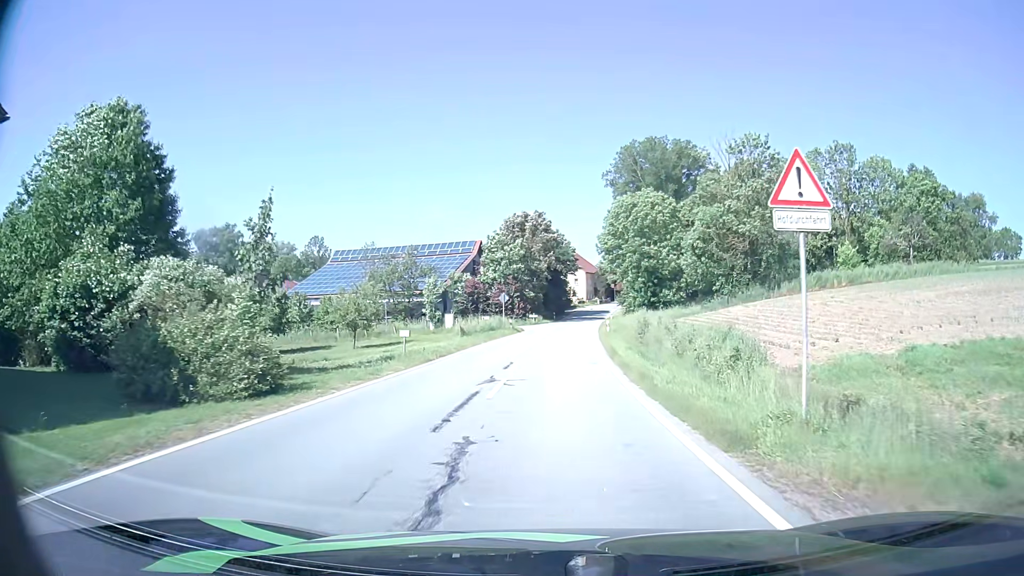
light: Day
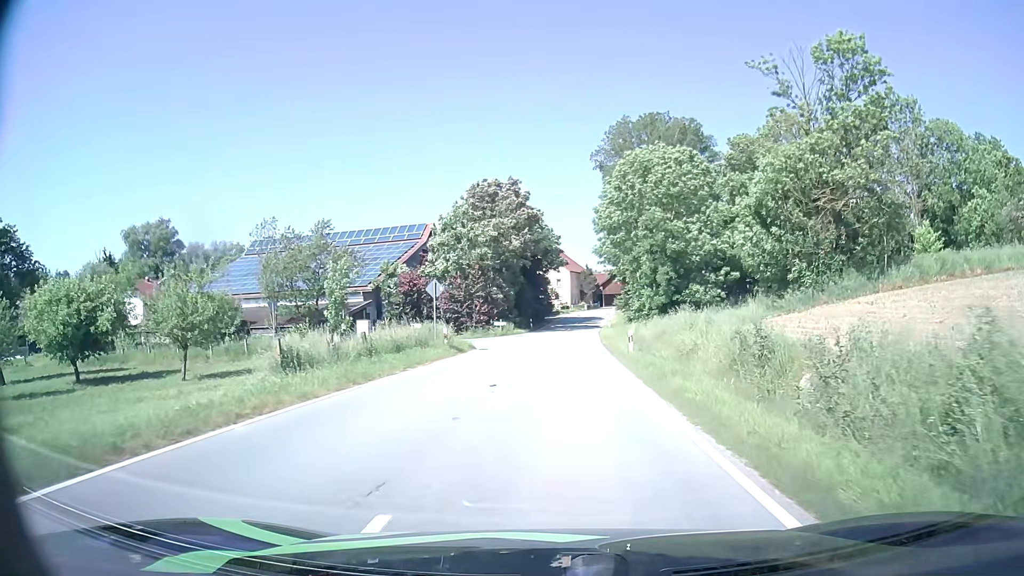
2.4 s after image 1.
(+0.3, +23.3) m; +2°
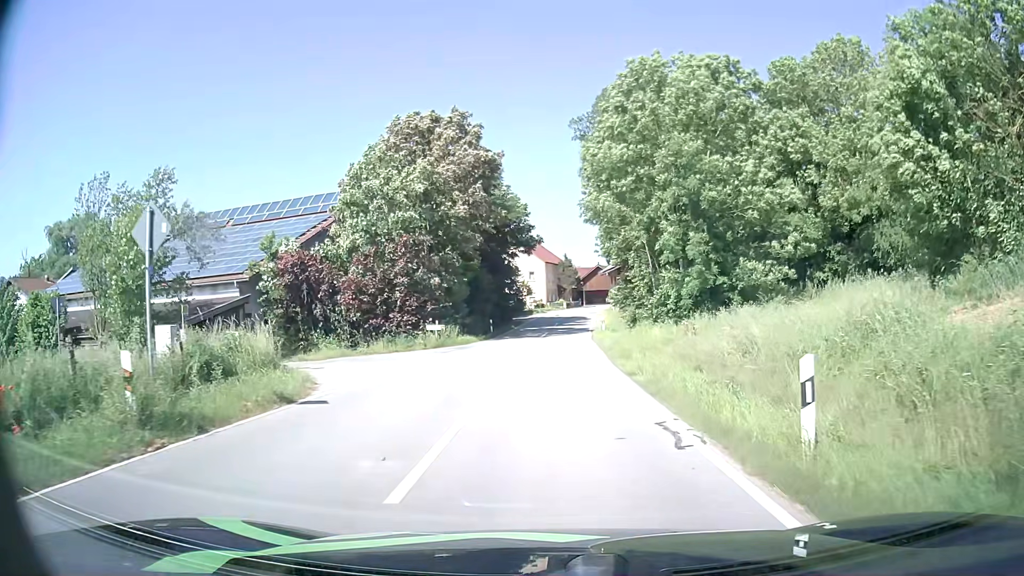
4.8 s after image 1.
(+0.3, +19.1) m; +2°
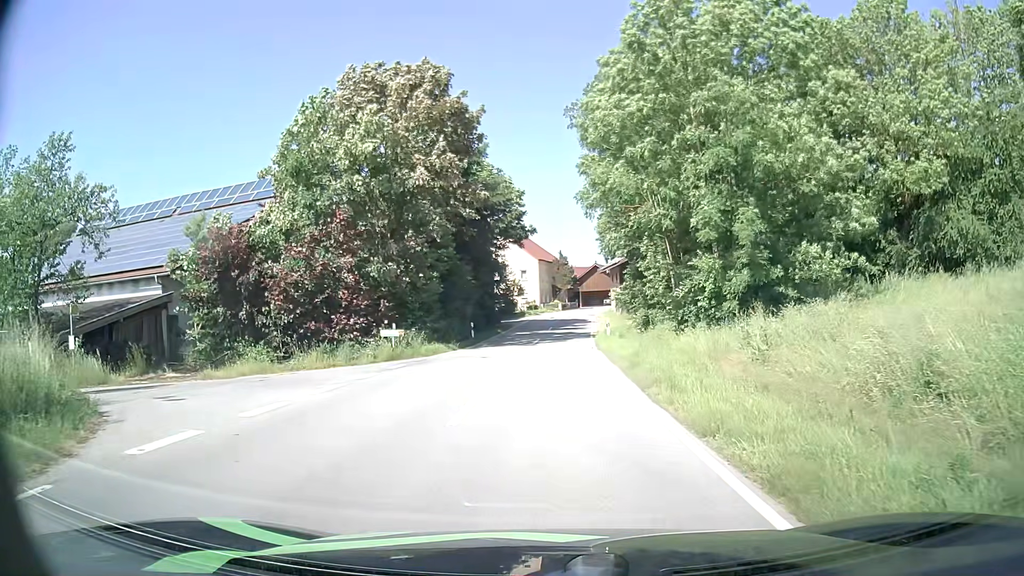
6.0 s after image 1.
(+0.1, +7.7) m; +1°
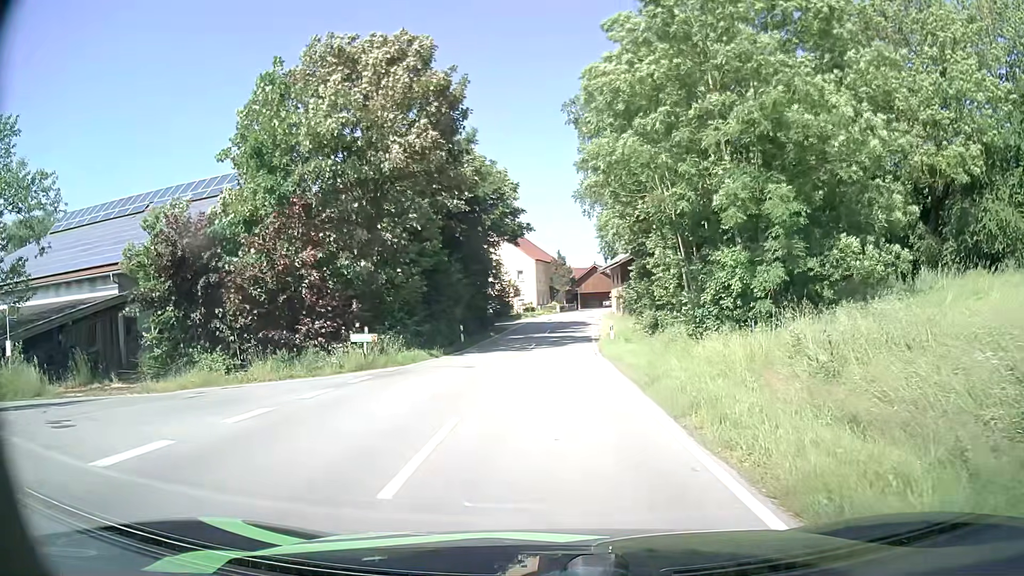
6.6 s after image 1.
(0.0, +3.4) m; 0°
